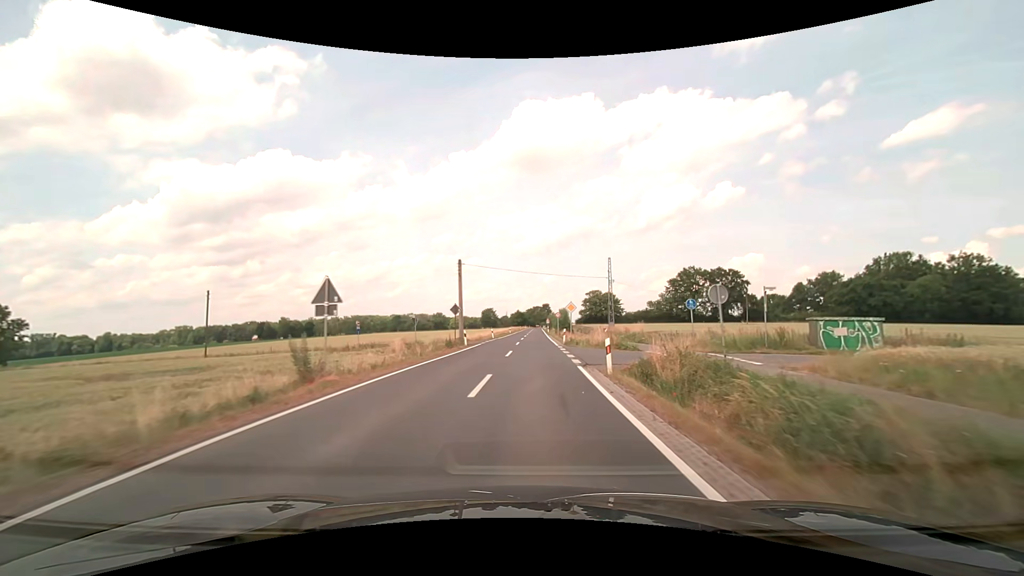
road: secondary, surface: asphalt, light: Day
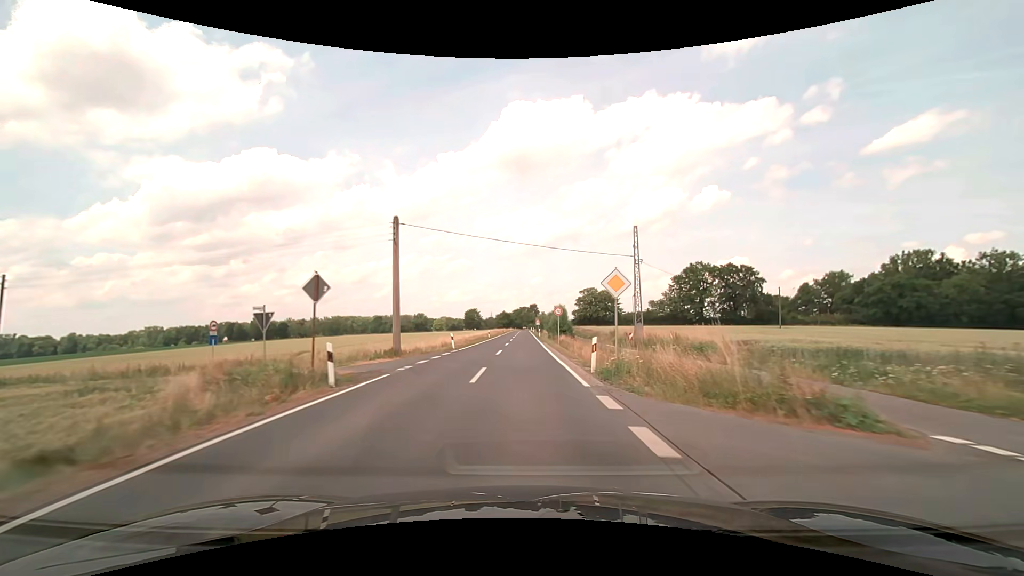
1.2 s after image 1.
(+0.4, +21.5) m; +2°
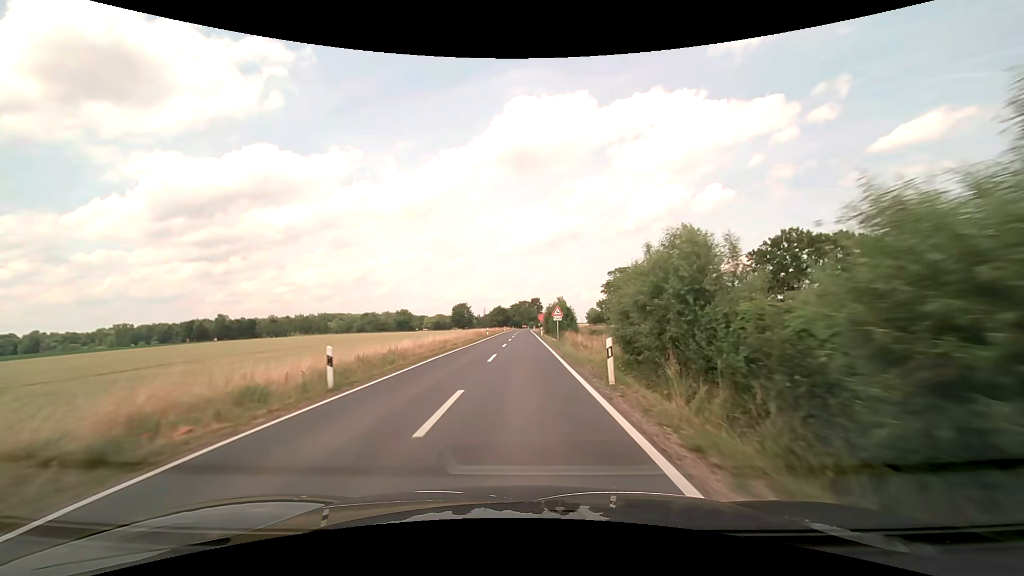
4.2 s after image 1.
(+0.1, +53.7) m; 0°
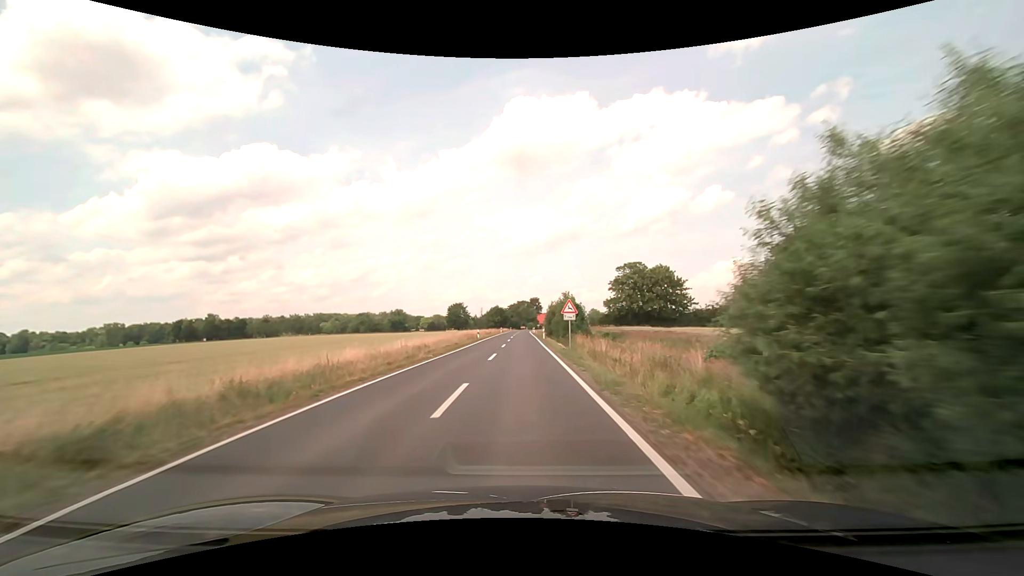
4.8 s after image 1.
(0.0, +10.7) m; 0°
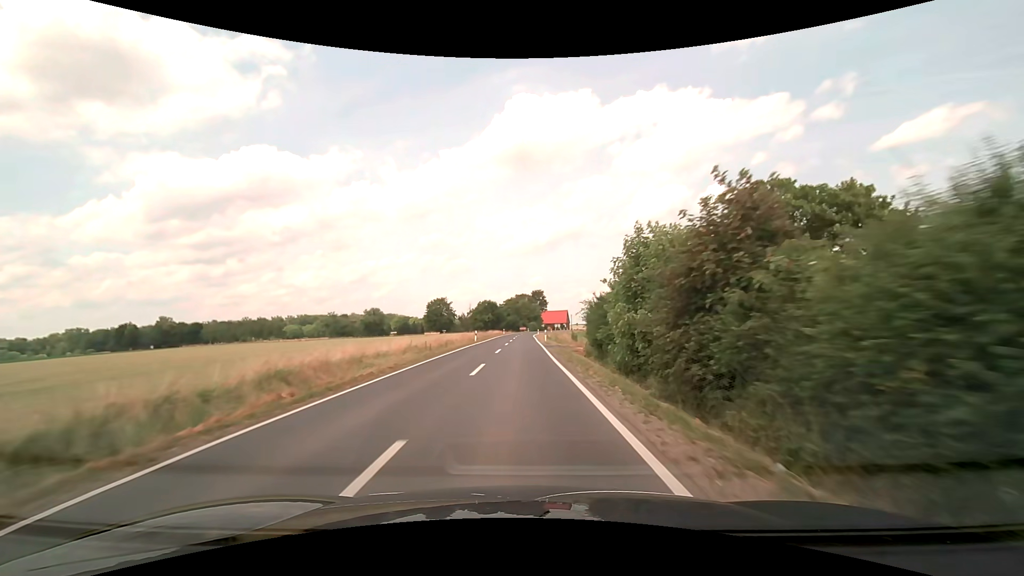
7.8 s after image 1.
(+0.3, +53.6) m; 0°
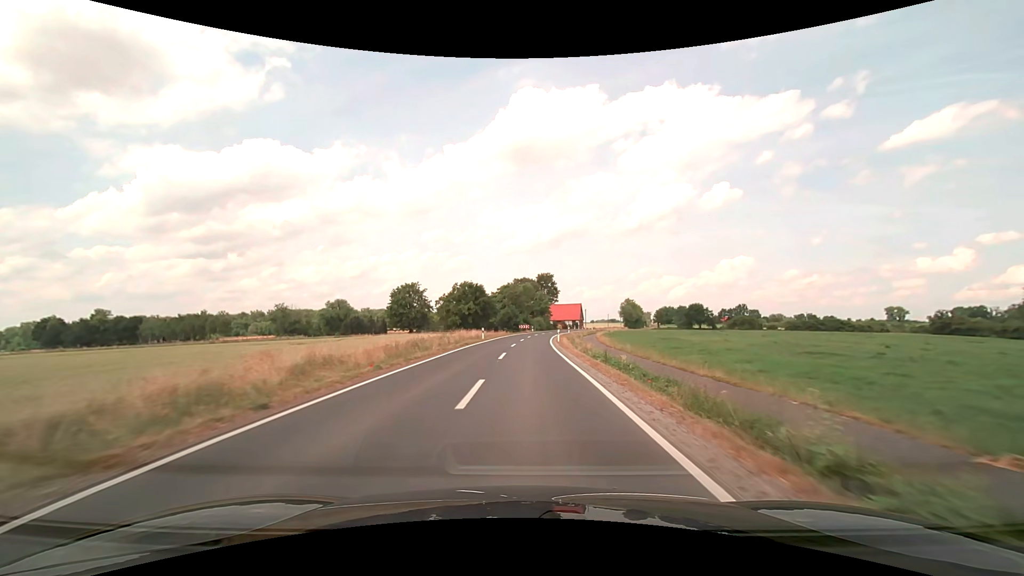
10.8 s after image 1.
(-0.2, +53.7) m; 0°
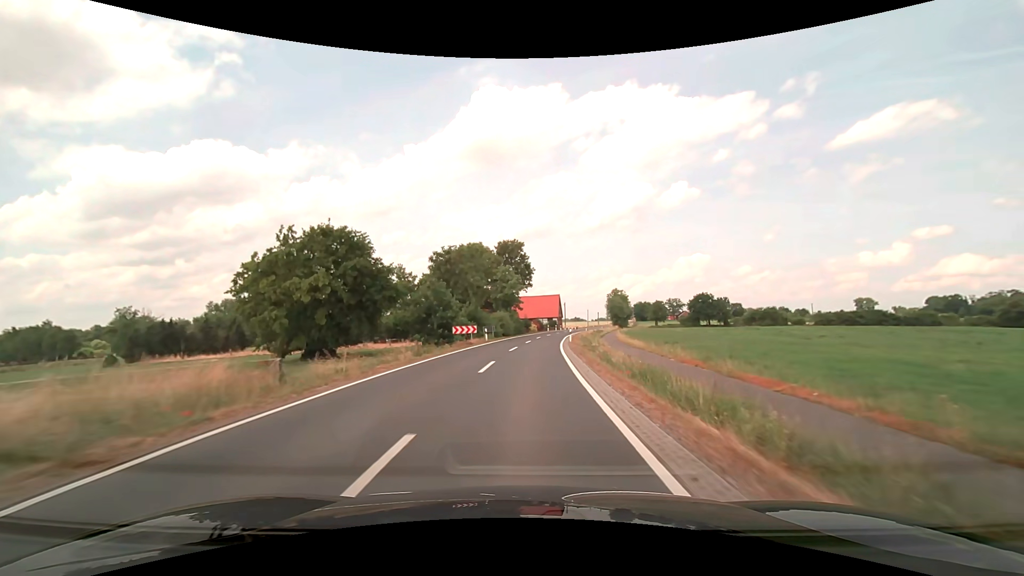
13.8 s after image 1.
(+1.6, +53.9) m; +4°
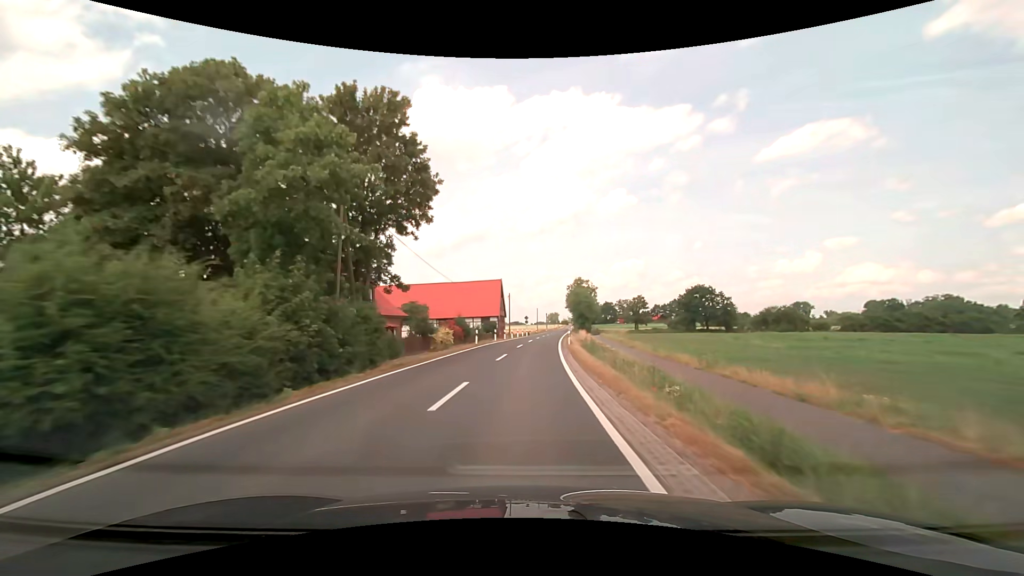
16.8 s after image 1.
(+3.1, +53.8) m; +7°
(0, +10) (0, +20) (+1, +30) (+2, +40) (+3, +50) (+4, +60) (+5, +70) (+6, +80) (+7, +90) (+8, +100) m
